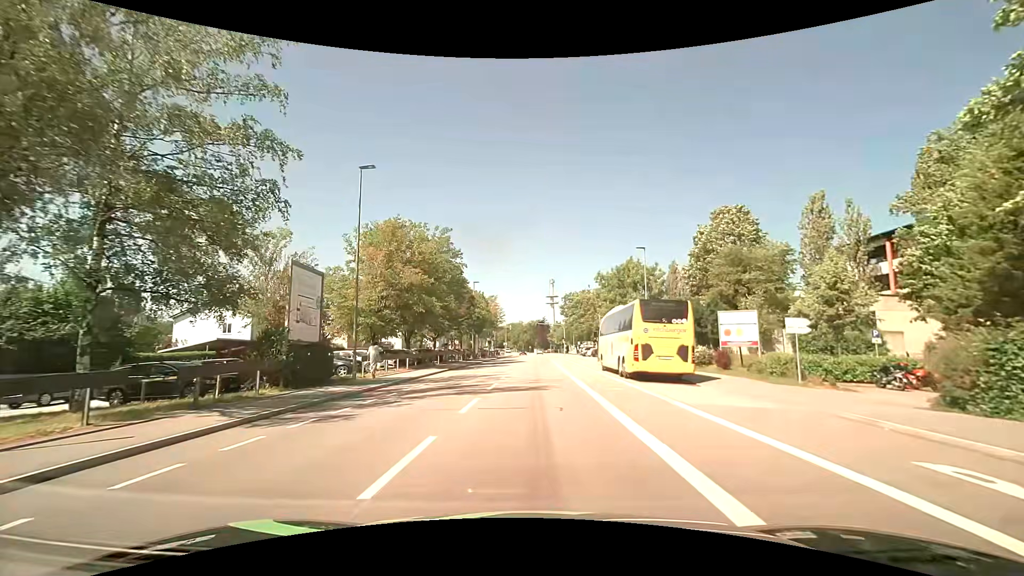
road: tertiary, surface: asphalt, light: Day
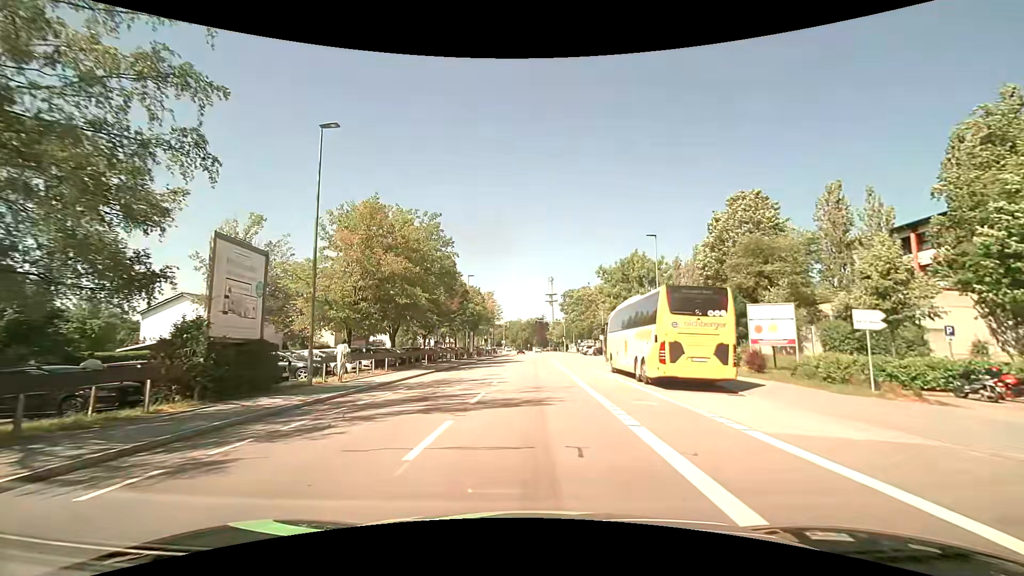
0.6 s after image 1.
(0.0, +4.5) m; +1°
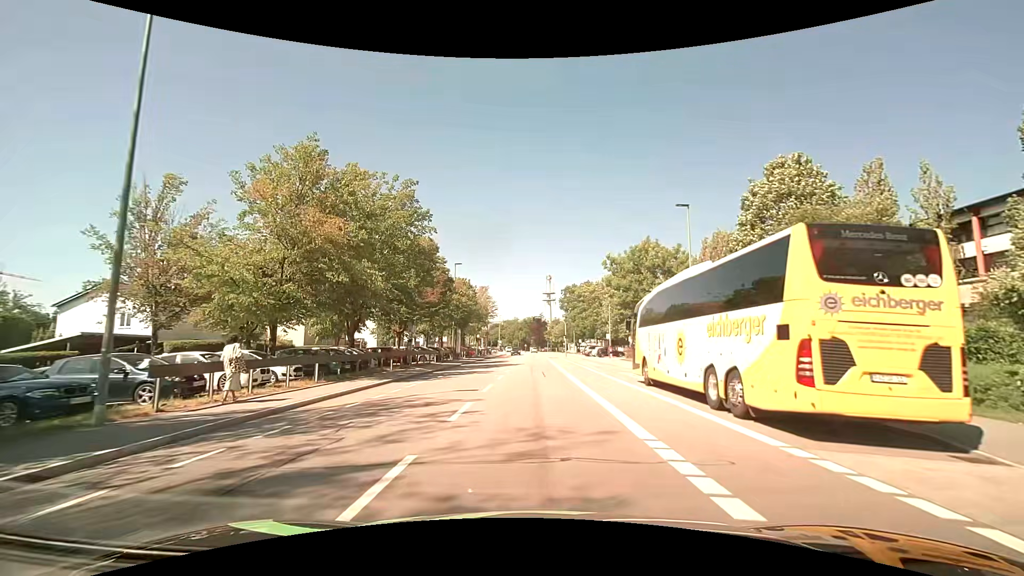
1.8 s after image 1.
(-0.1, +8.9) m; -1°
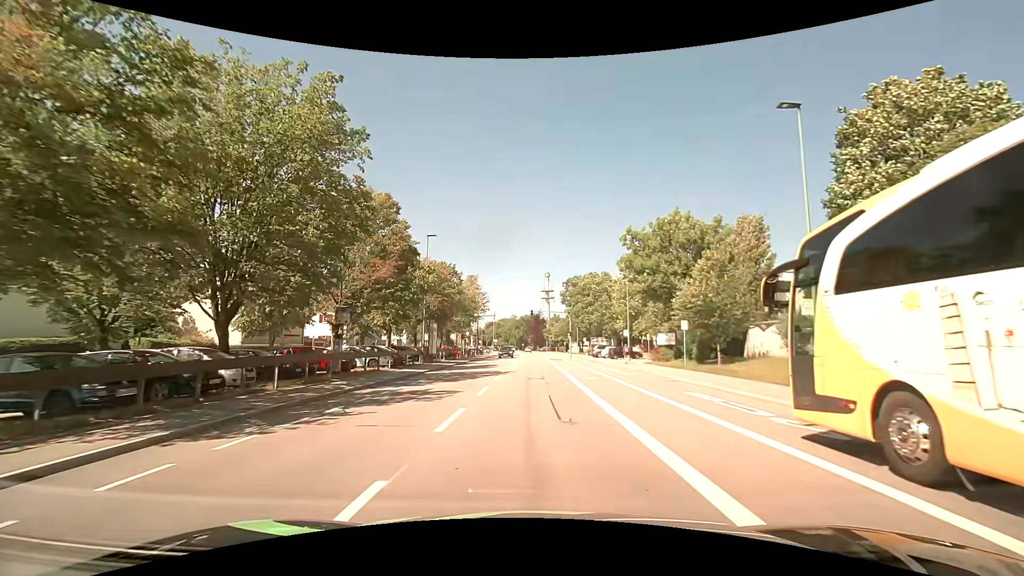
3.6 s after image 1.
(+0.2, +13.2) m; +1°
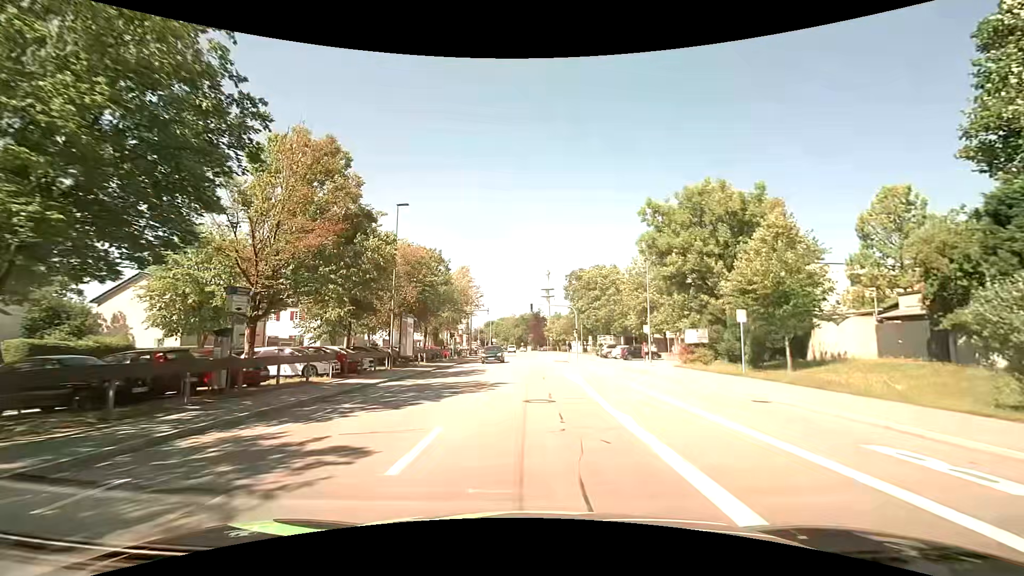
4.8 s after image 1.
(+0.1, +8.8) m; 0°
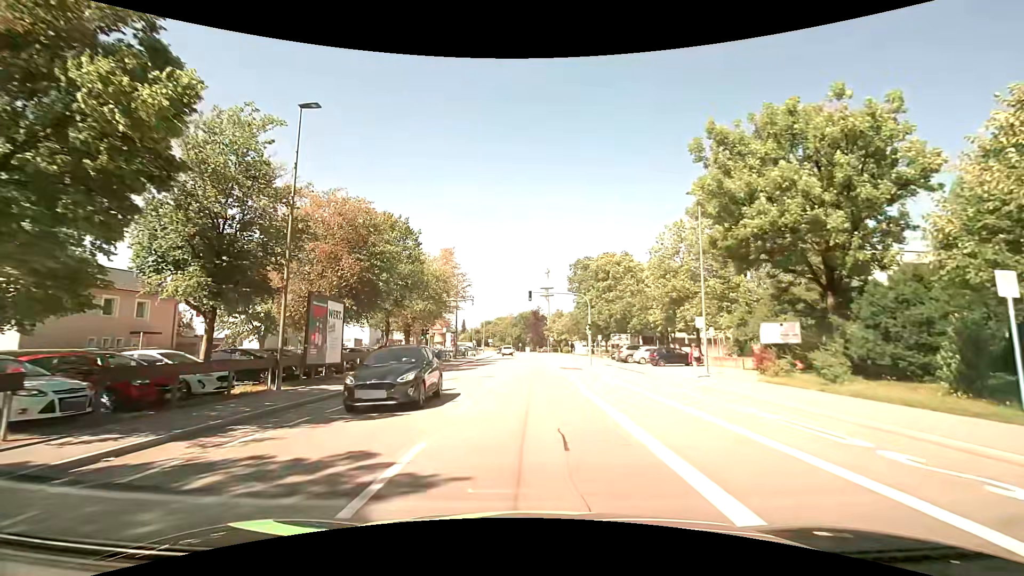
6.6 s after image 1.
(+0.1, +13.2) m; 0°
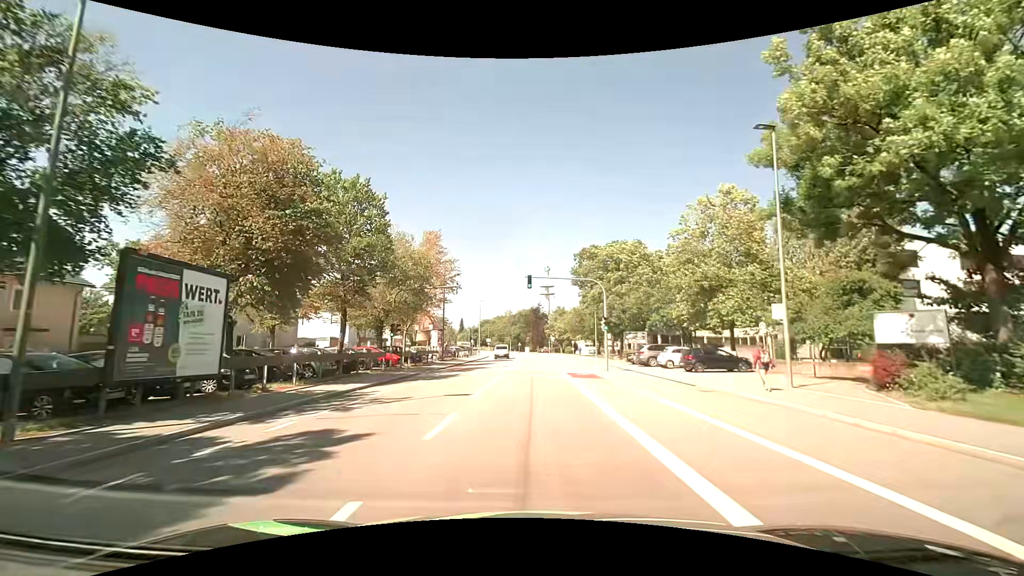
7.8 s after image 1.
(0.0, +8.7) m; 0°
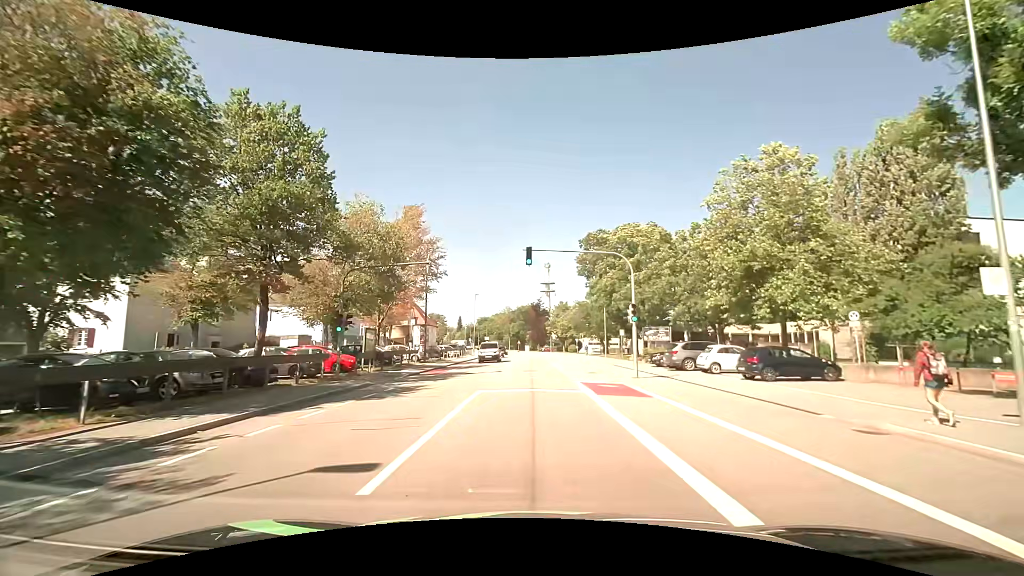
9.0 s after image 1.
(0.0, +8.7) m; 0°
(0, +10) (0, +20) (0, +30) (0, +40) (0, +50) (0, +60) (0, +70) (0, +80) (-1, +90) (-1, +100) m
